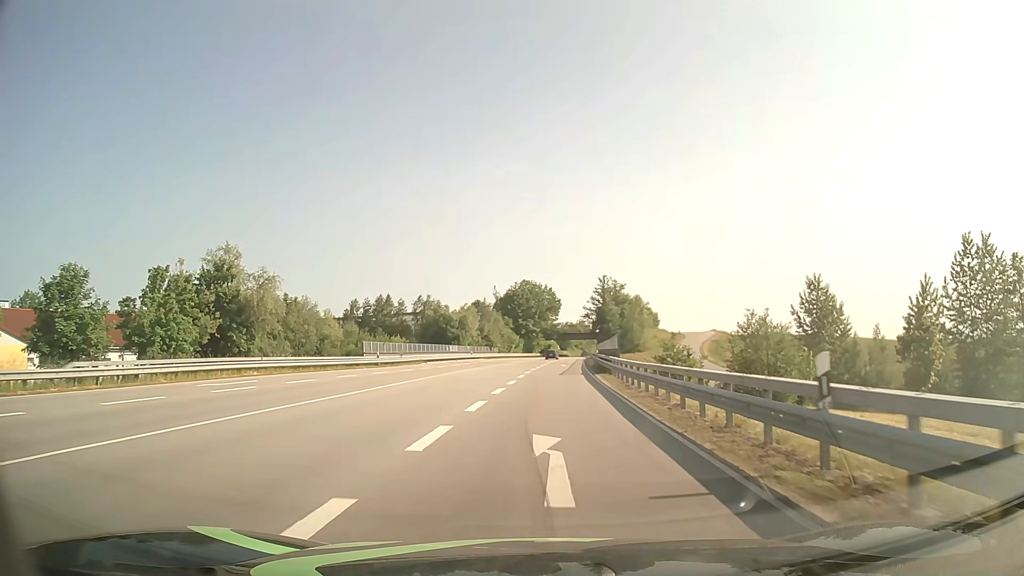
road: primary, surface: asphalt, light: Day
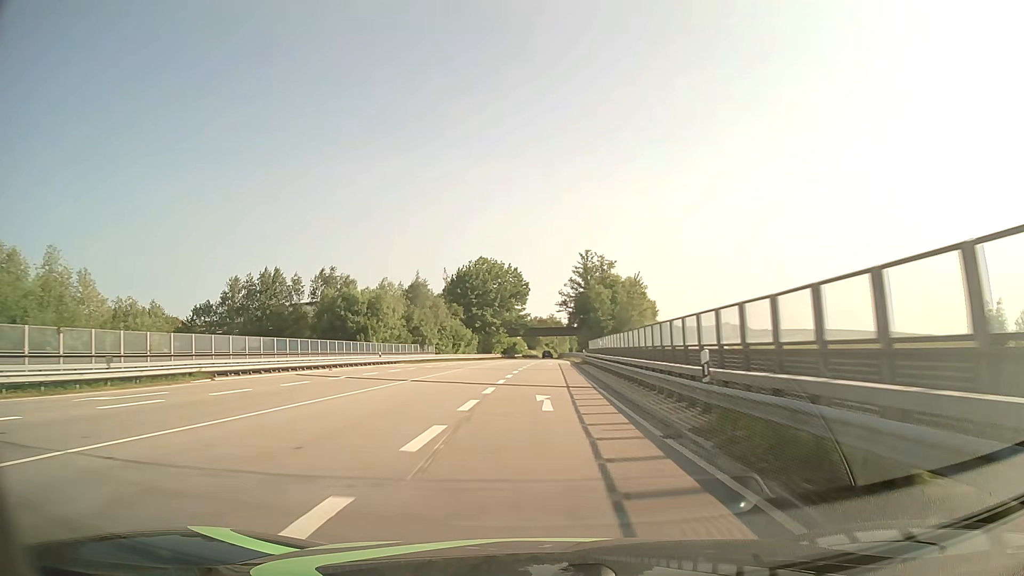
(+1.3, +43.8) m; +3°
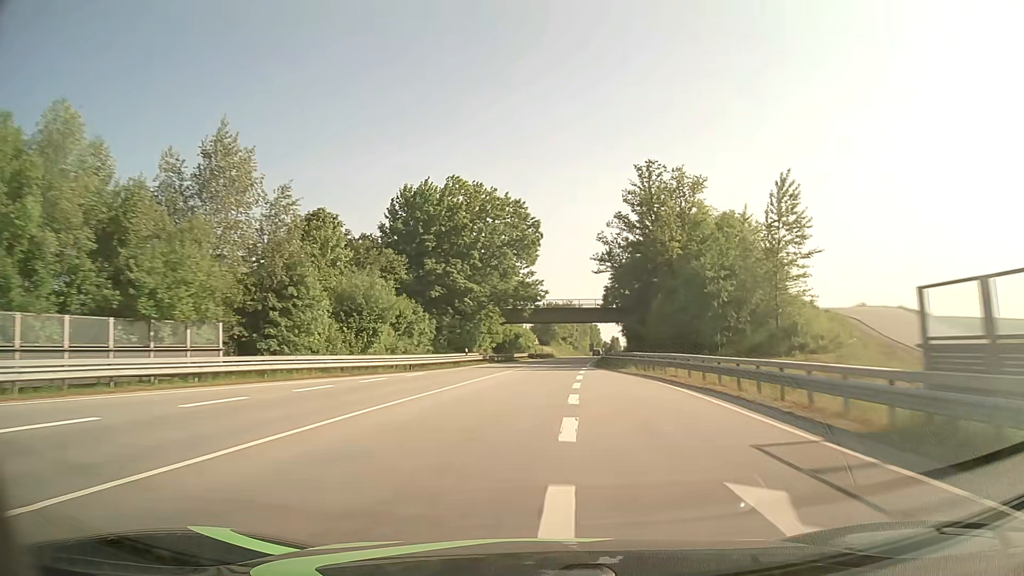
(-0.7, +61.0) m; -1°
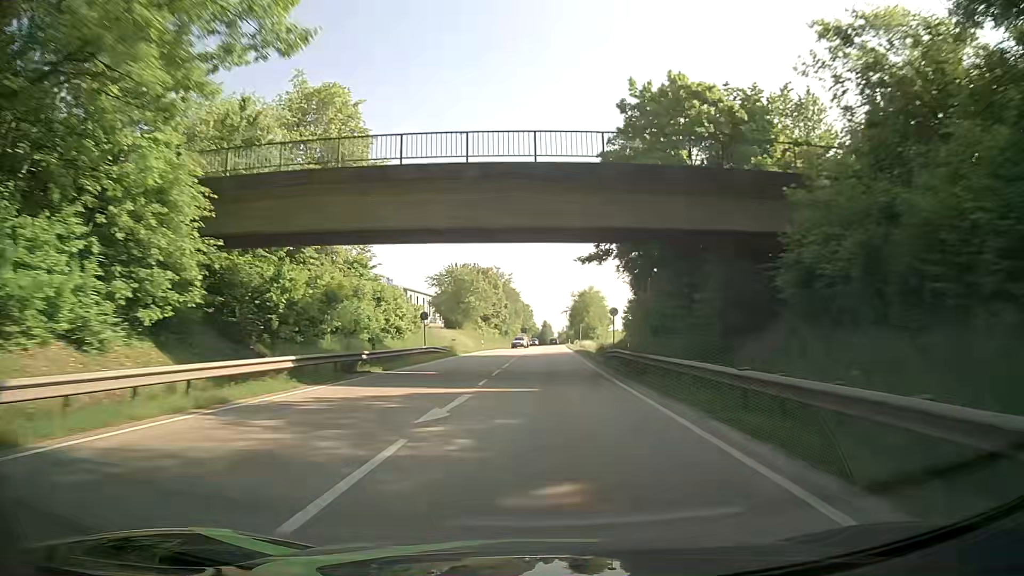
(+3.3, +66.4) m; +6°
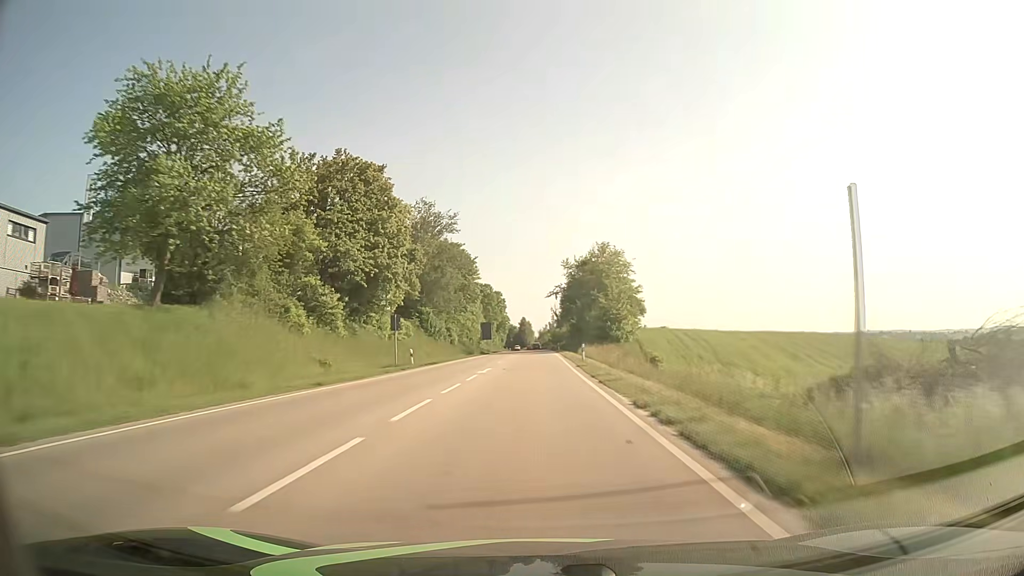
(+1.9, +77.7) m; +2°
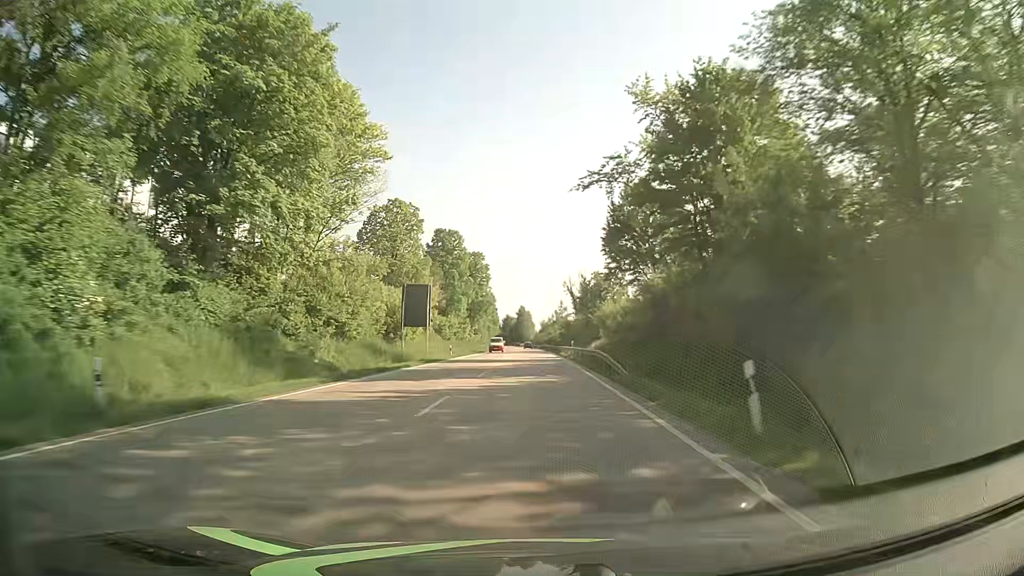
(+0.1, +77.9) m; 0°
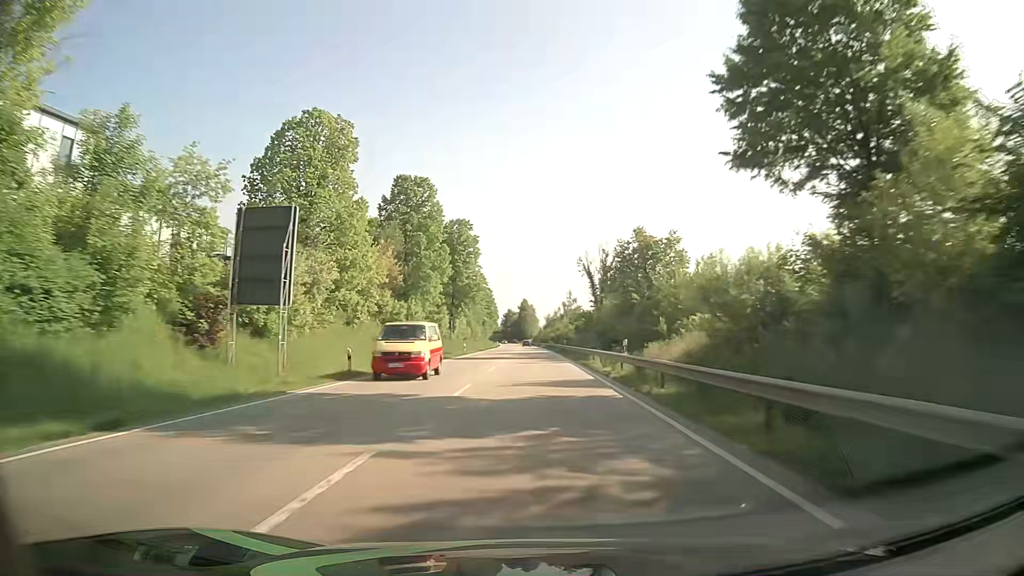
(-0.1, +31.5) m; 0°
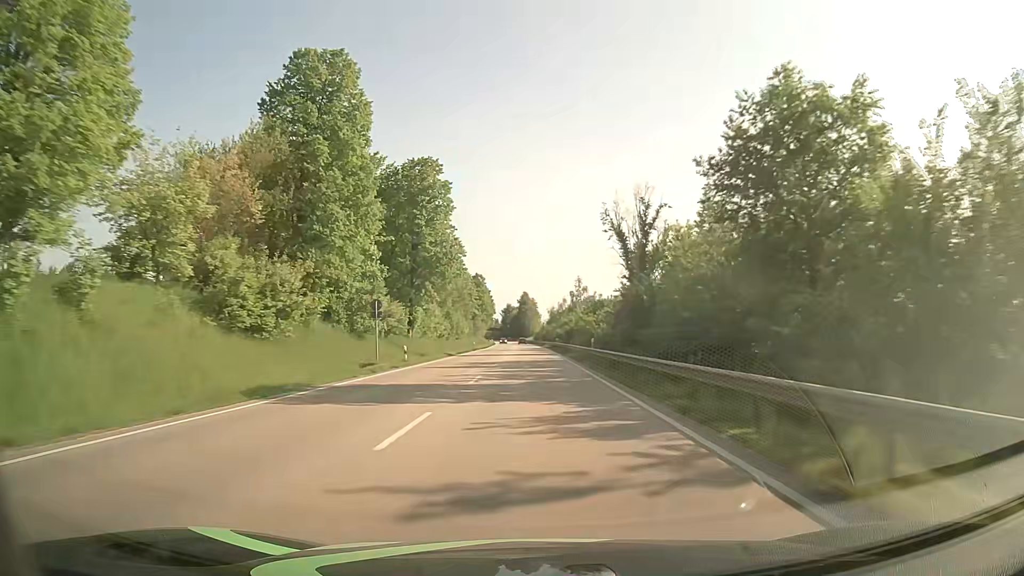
(0.0, +31.6) m; 0°
(0, +10) (0, +20) (0, +30) (0, +40) (0, +50) (0, +60) (0, +70) (-1, +80) (-1, +90) (-1, +100) m
